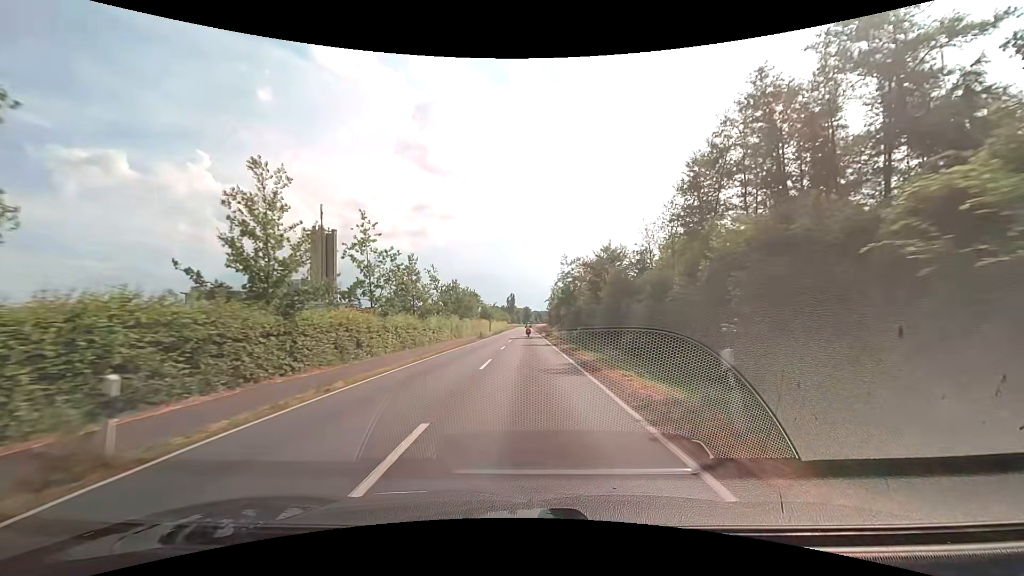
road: secondary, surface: asphalt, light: Day
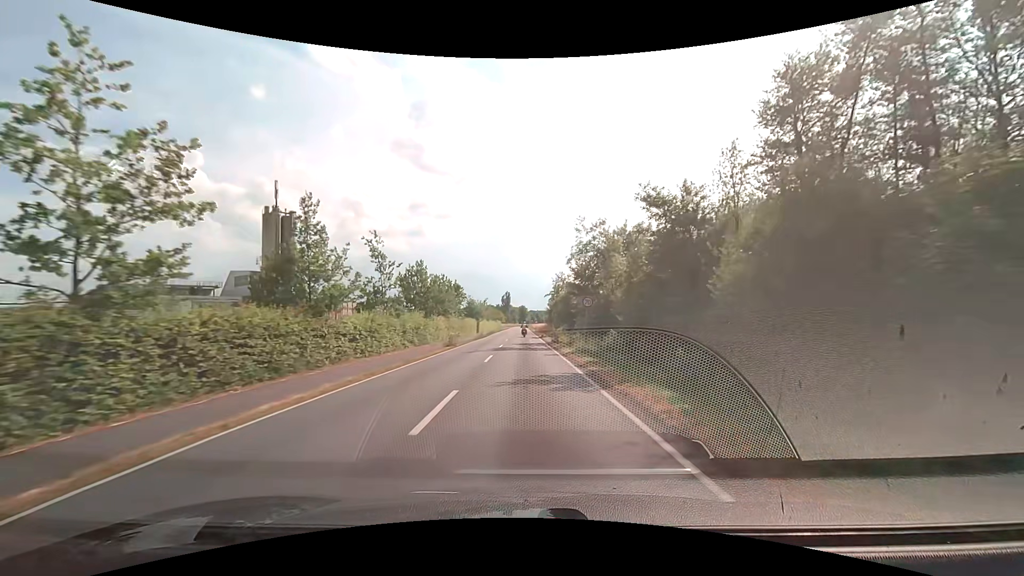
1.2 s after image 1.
(+0.1, +20.7) m; 0°
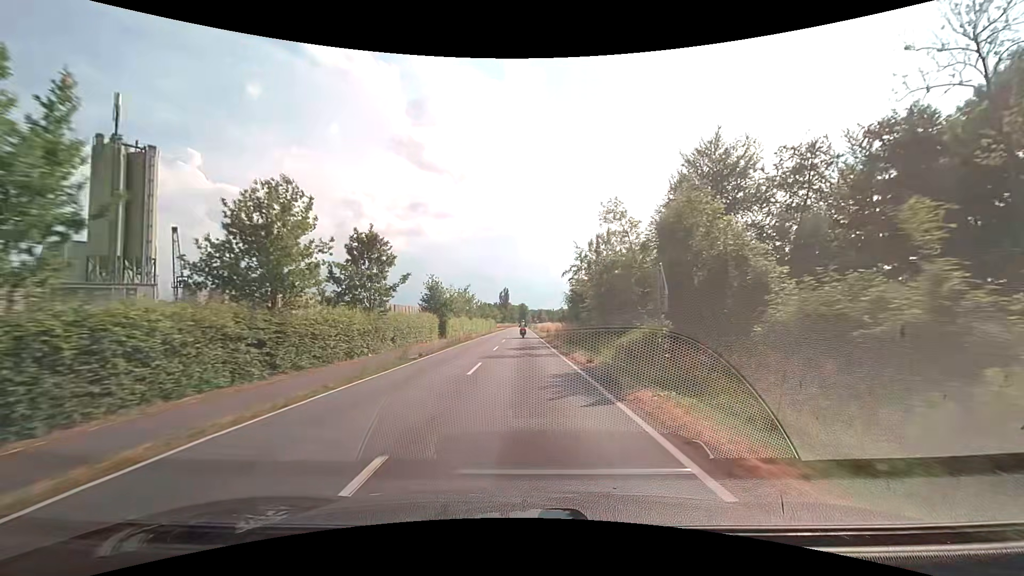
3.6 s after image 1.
(-0.1, +41.0) m; 0°
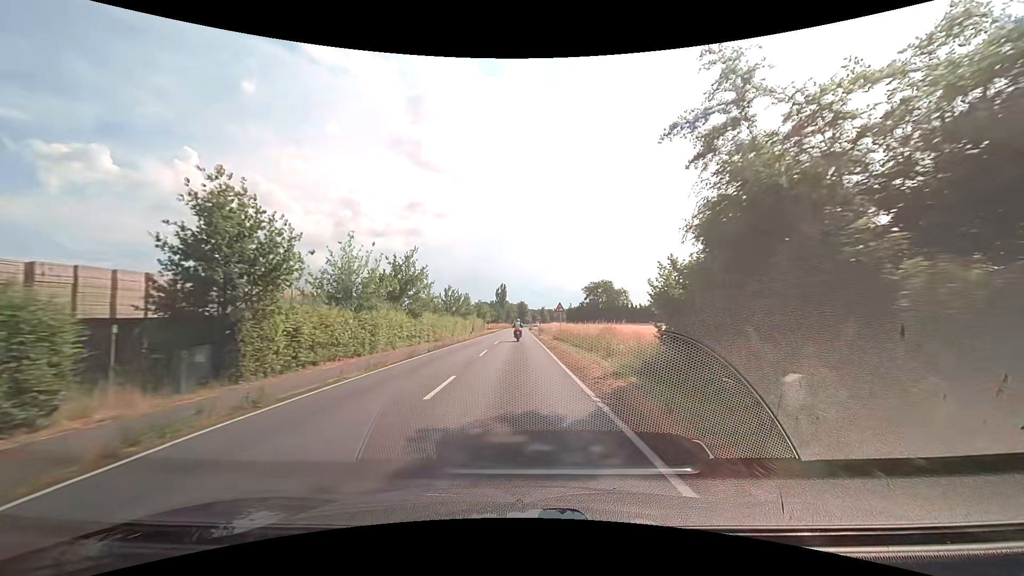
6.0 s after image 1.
(+0.2, +40.3) m; 0°
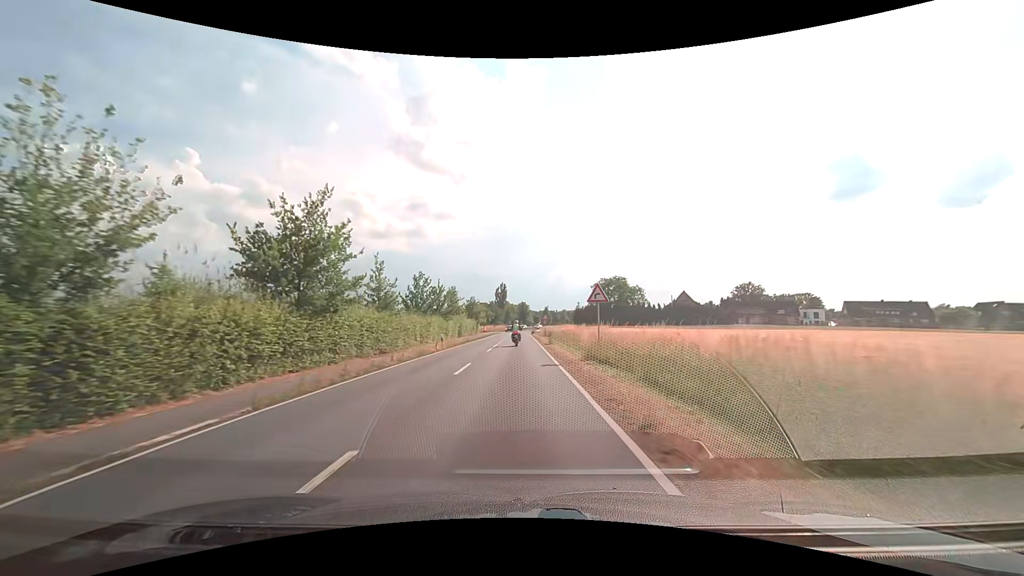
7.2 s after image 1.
(0.0, +19.4) m; 0°
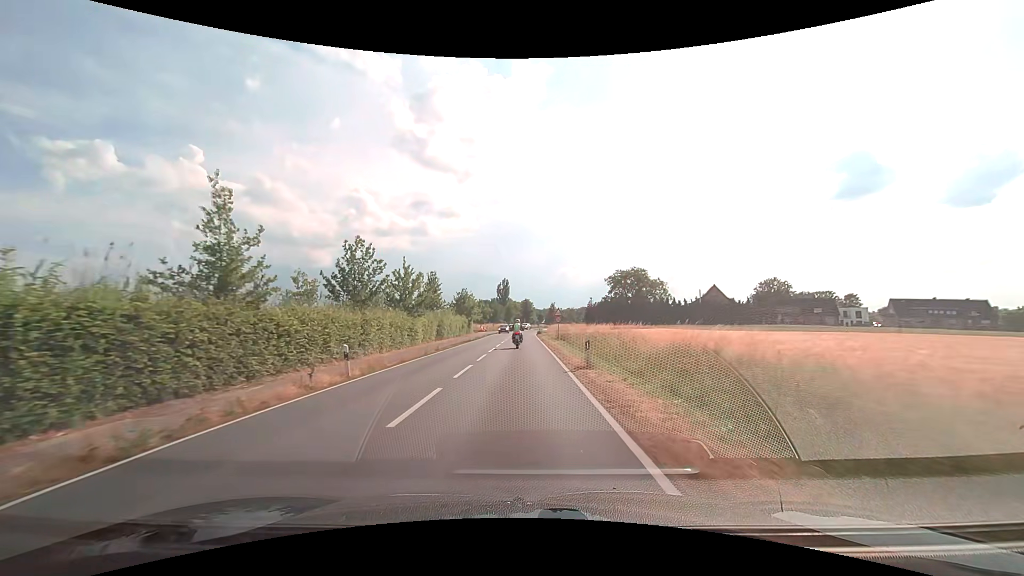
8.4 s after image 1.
(-0.1, +18.7) m; 0°
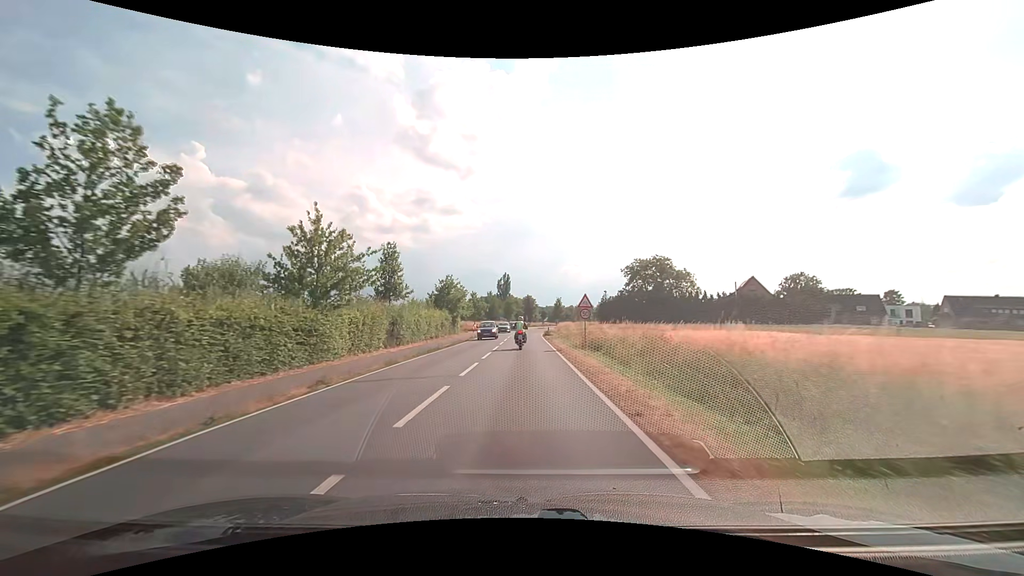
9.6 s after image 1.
(-0.1, +18.1) m; 0°
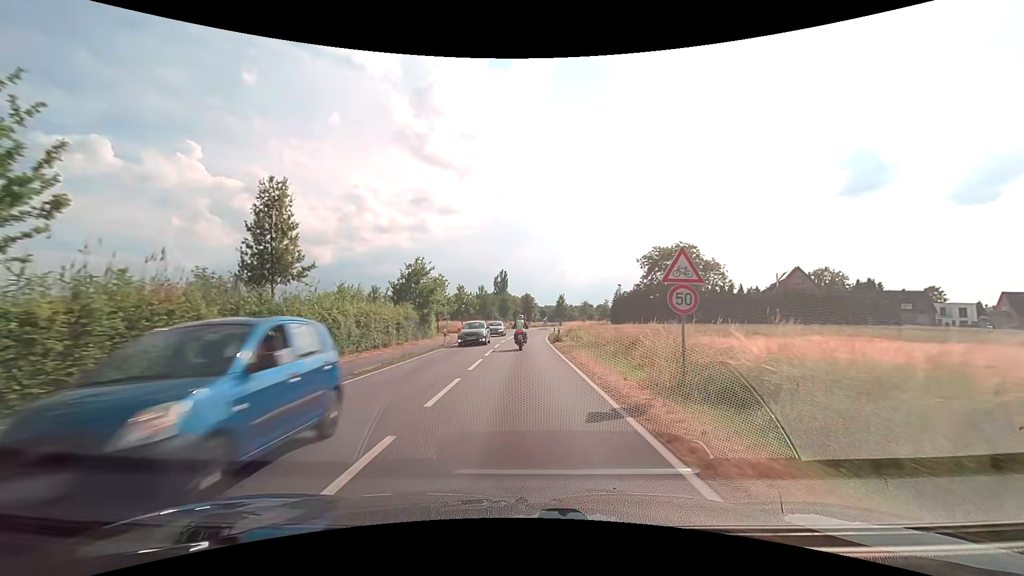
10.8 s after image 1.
(0.0, +16.4) m; 0°
(0, +10) (0, +20) (0, +30) (0, +40) (+1, +50) (+2, +60) (+3, +70) (+5, +80) (+8, +89) (+12, +99) m
